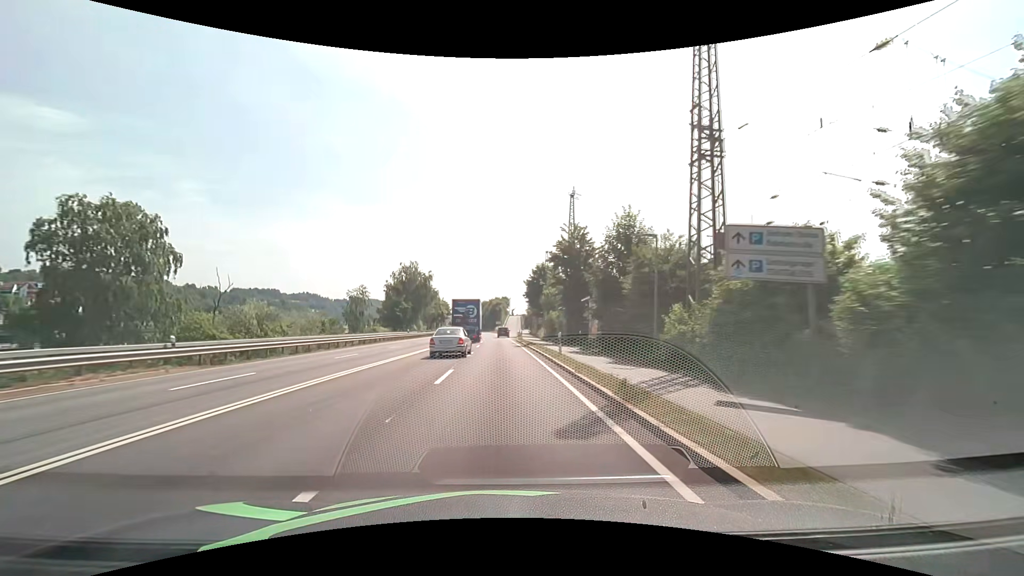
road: primary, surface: asphalt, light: Day
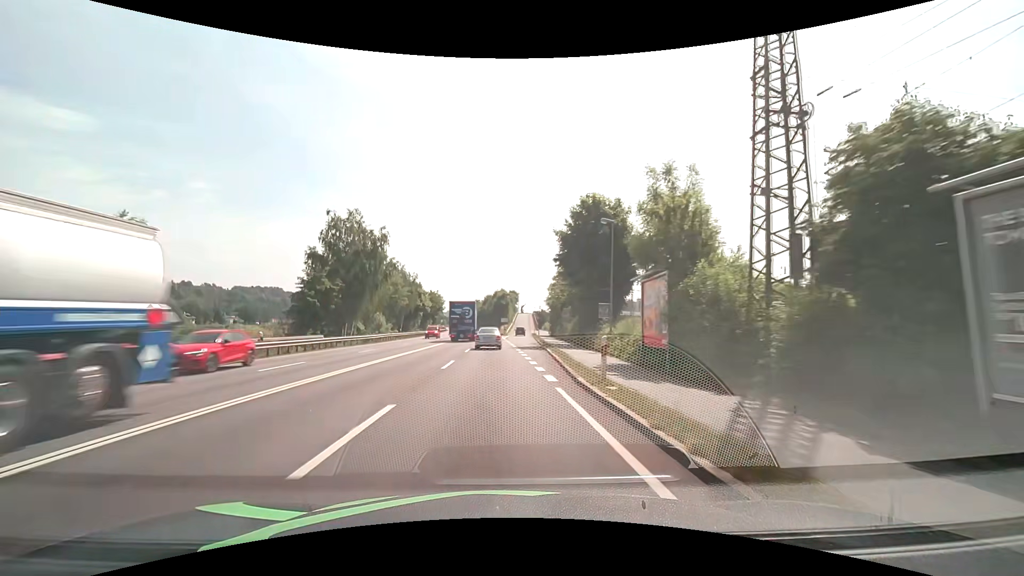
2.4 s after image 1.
(-0.5, +43.7) m; -1°
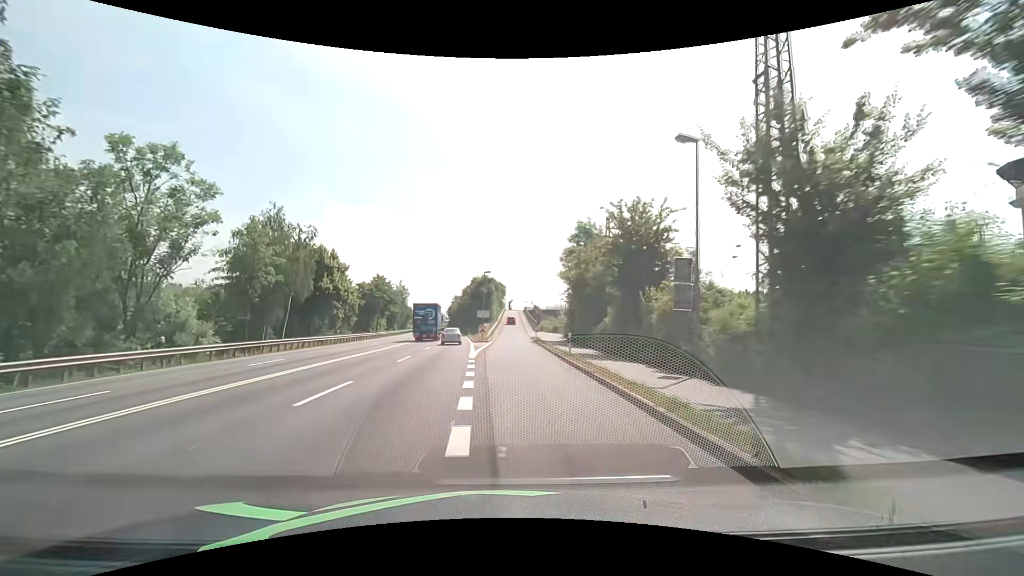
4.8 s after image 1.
(+0.7, +43.6) m; +1°
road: unclassified
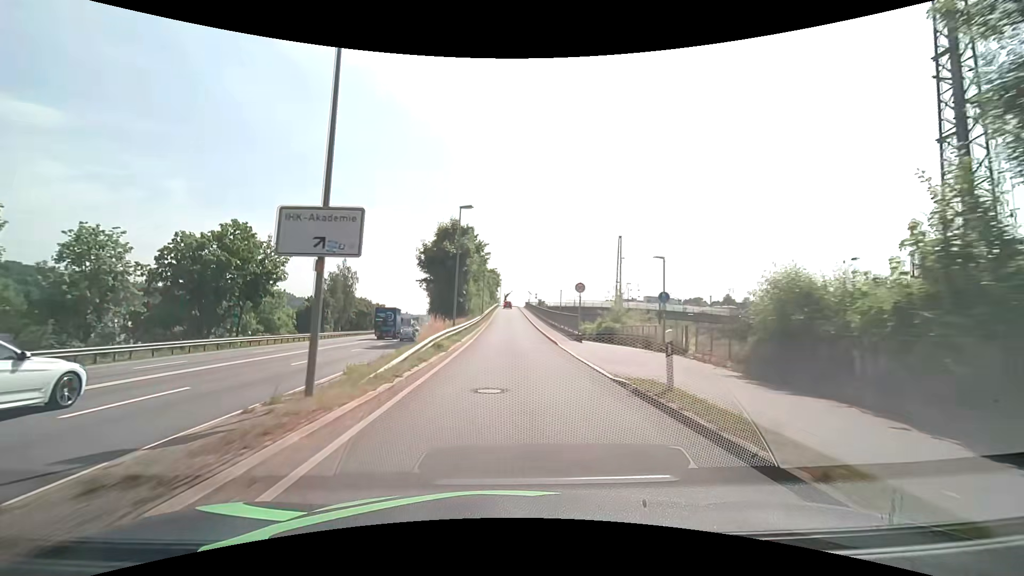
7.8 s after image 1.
(+0.6, +47.6) m; +1°
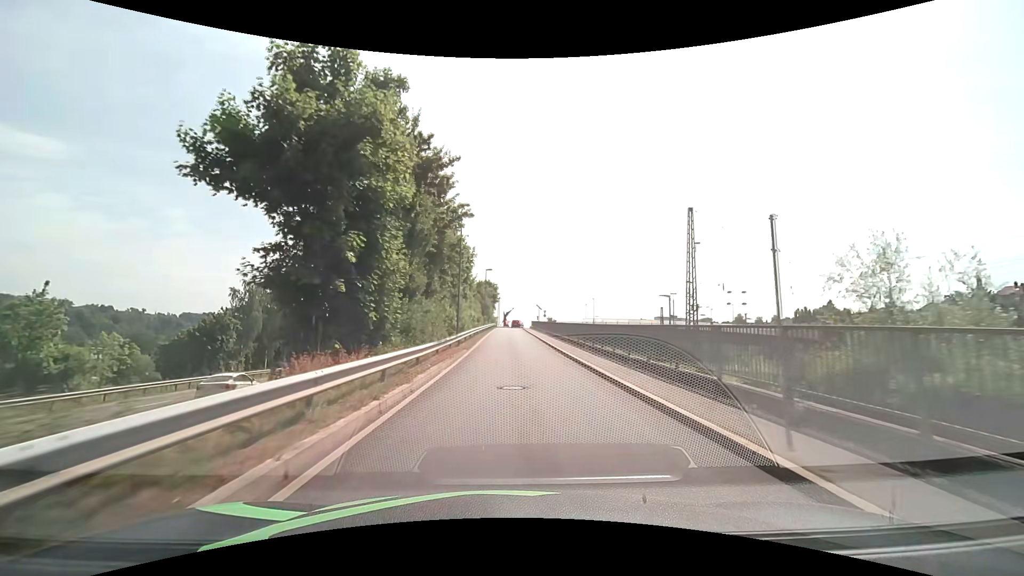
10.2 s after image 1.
(0.0, +30.5) m; 0°
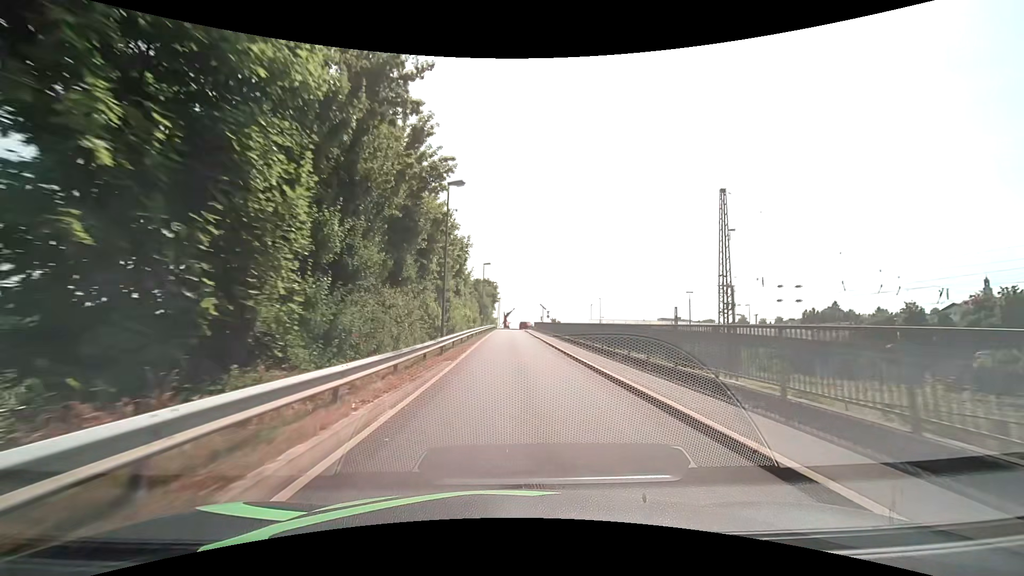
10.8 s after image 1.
(0.0, +7.1) m; 0°
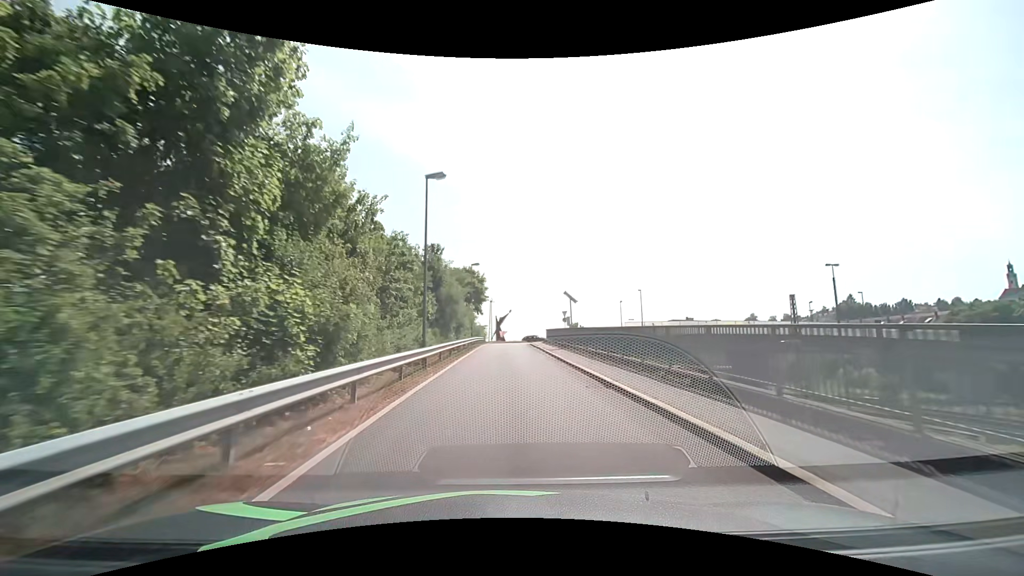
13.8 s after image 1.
(+0.3, +34.8) m; 0°
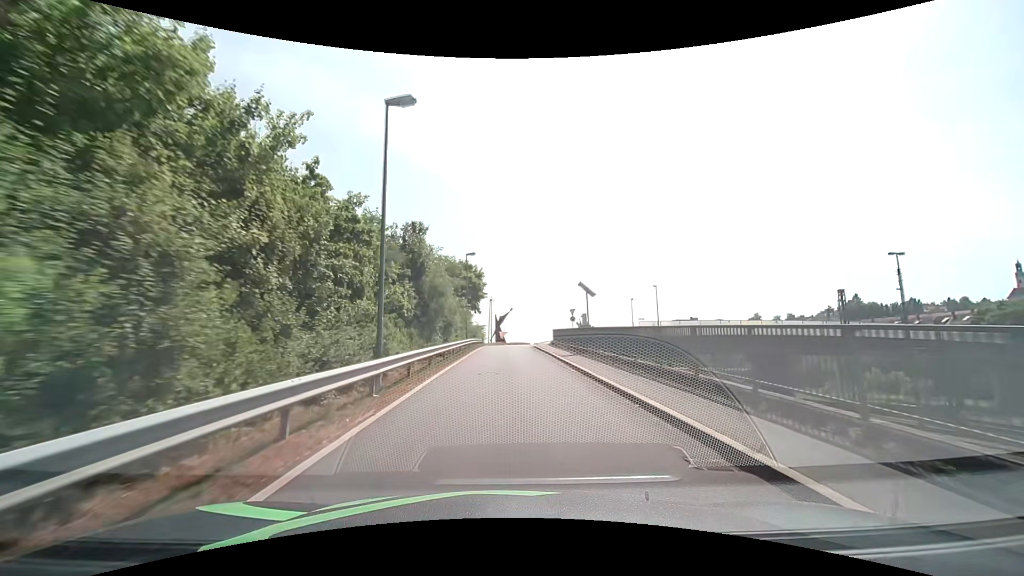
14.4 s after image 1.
(0.0, +6.8) m; 0°
(0, +10) (0, +20) (0, +30) (0, +40) (+1, +50) (+5, +59) (+14, +64) (+24, +65) (+34, +65) (+44, +65) m
